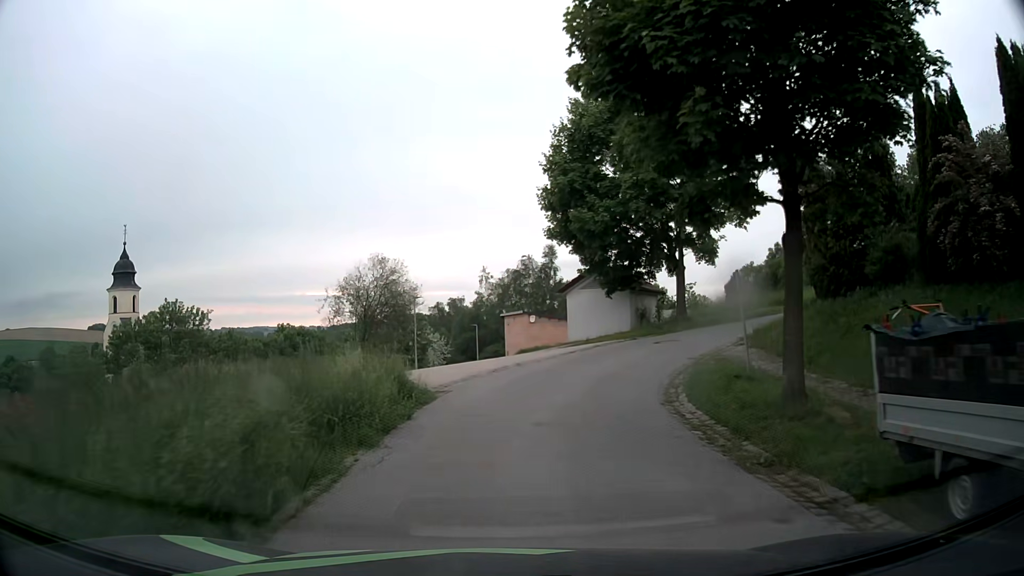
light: Day
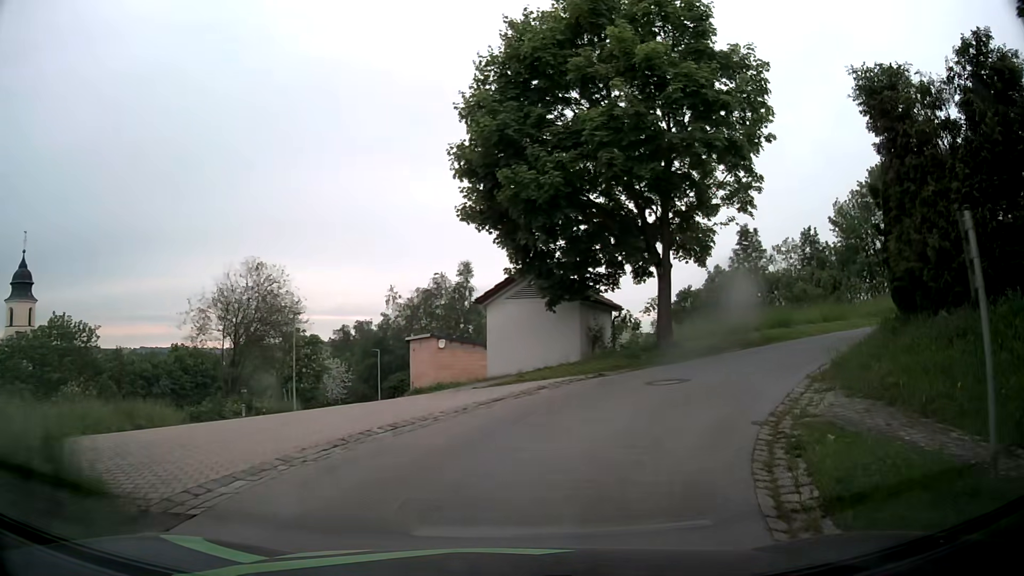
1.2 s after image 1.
(+0.3, +8.5) m; +6°
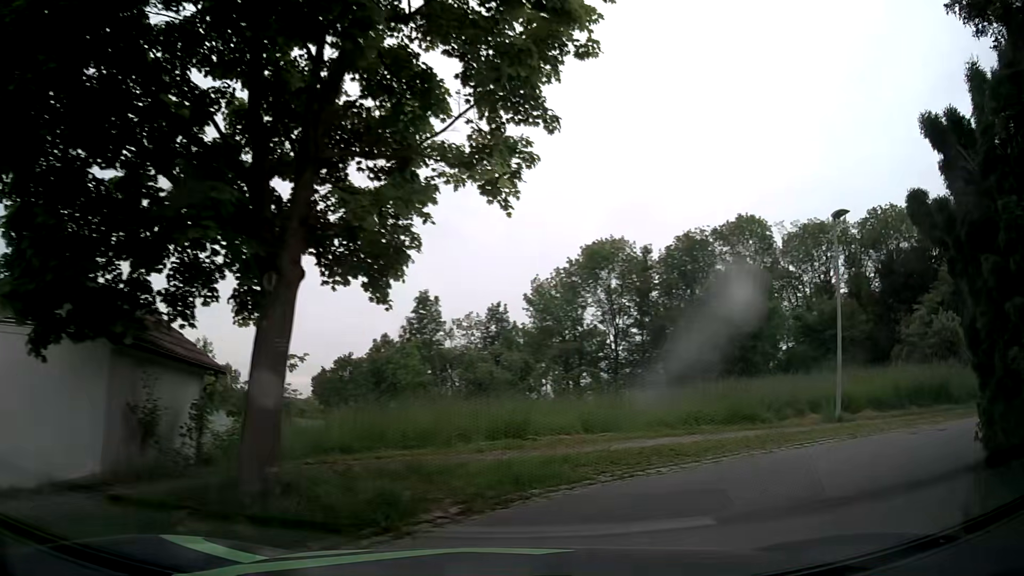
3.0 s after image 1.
(+2.1, +9.9) m; +28°
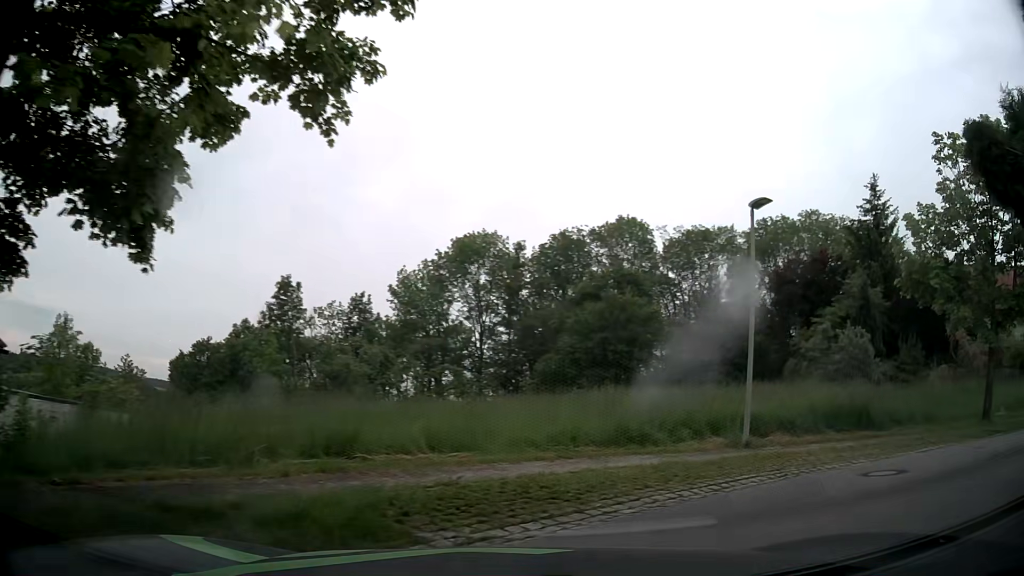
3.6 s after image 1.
(+0.3, +2.8) m; +13°
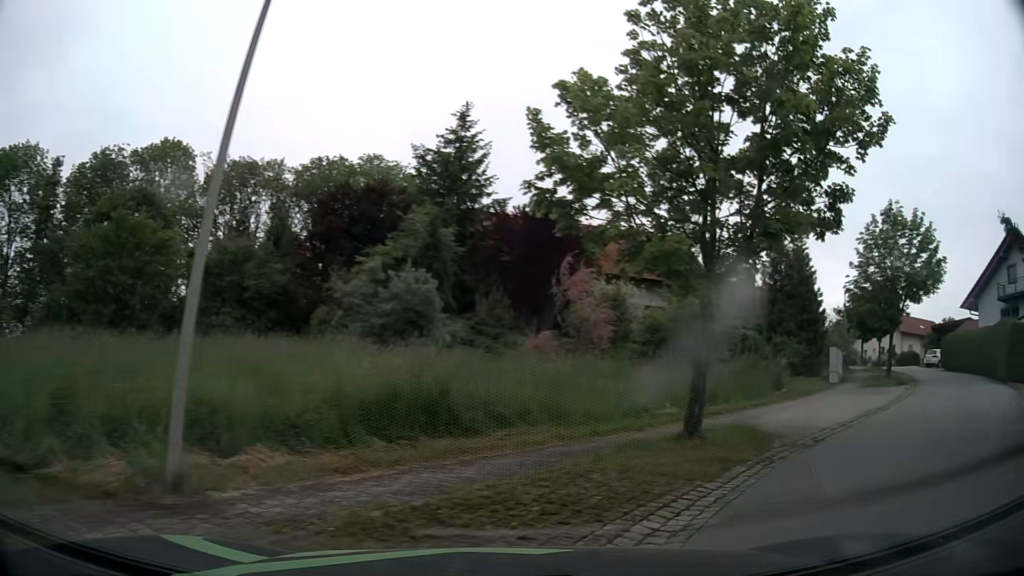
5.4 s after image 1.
(+2.6, +7.6) m; +41°
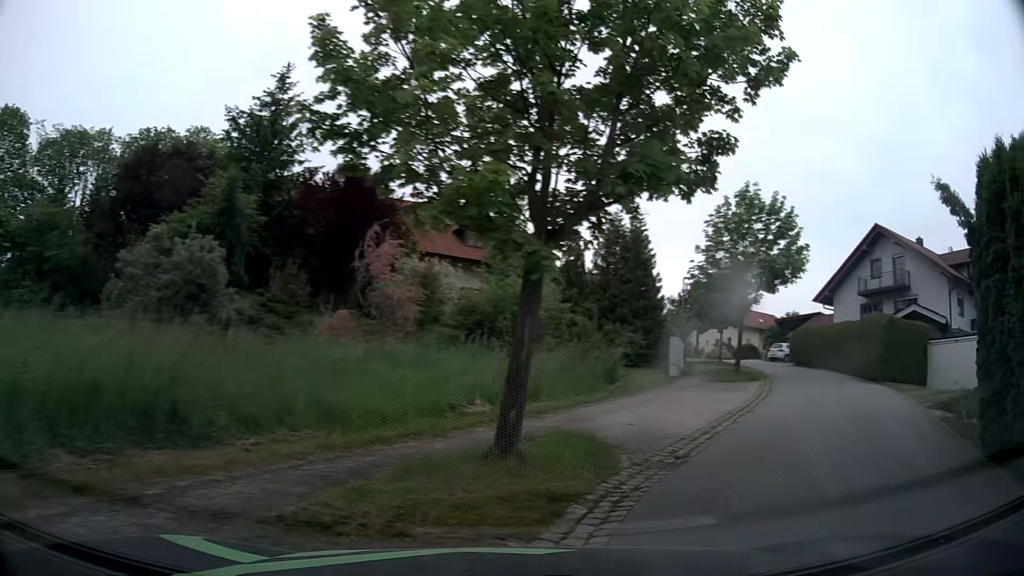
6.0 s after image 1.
(+0.3, +2.9) m; +14°
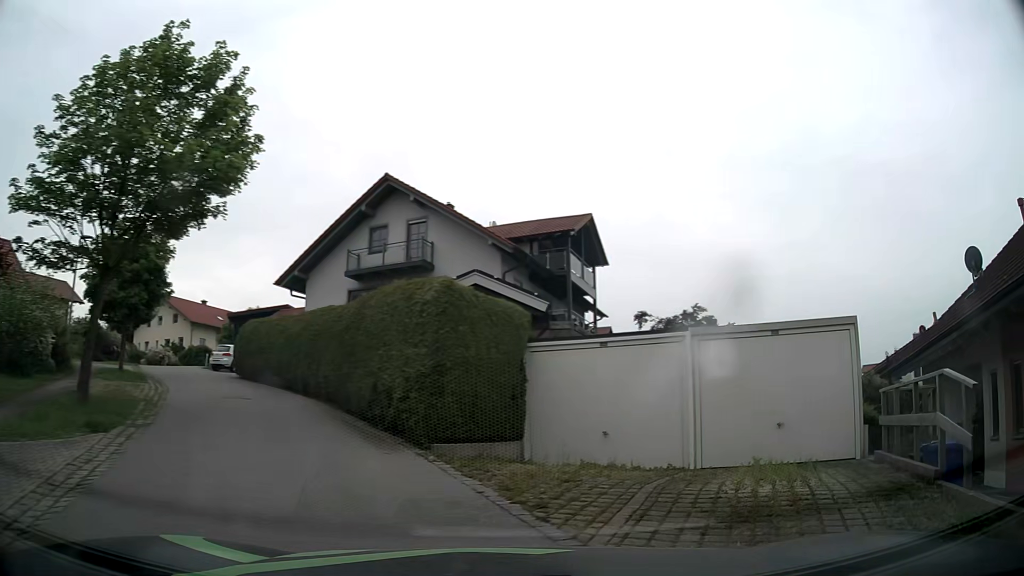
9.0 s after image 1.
(+6.4, +13.8) m; +46°
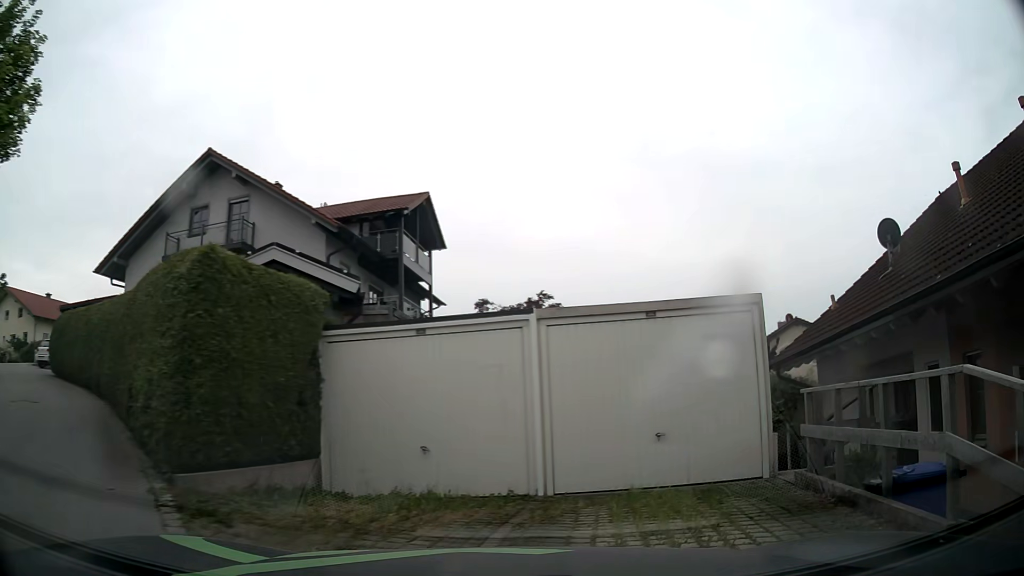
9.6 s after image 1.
(+0.3, +2.8) m; +13°
